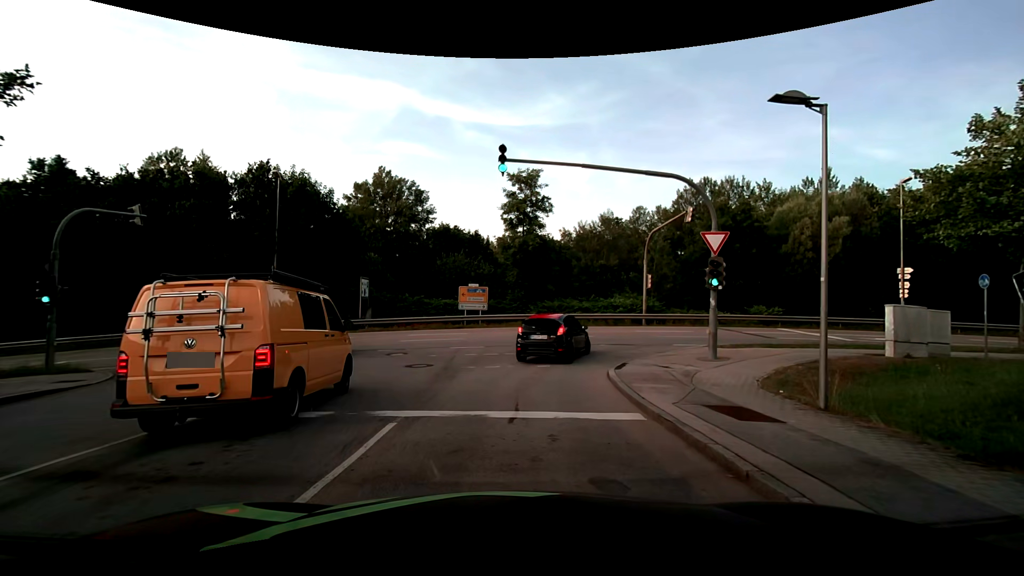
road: residential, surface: asphalt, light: Day
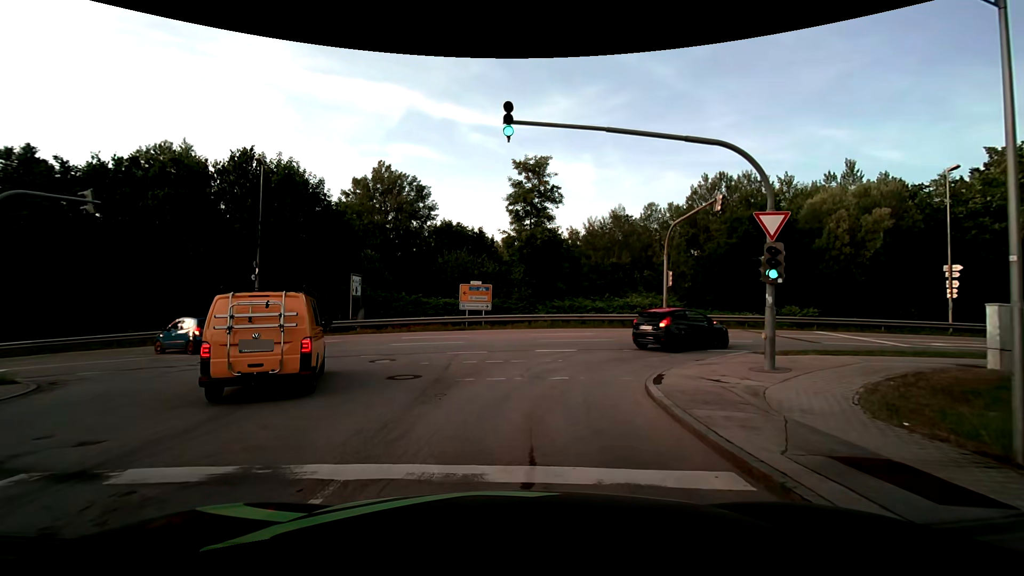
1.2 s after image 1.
(0.0, +3.1) m; 0°
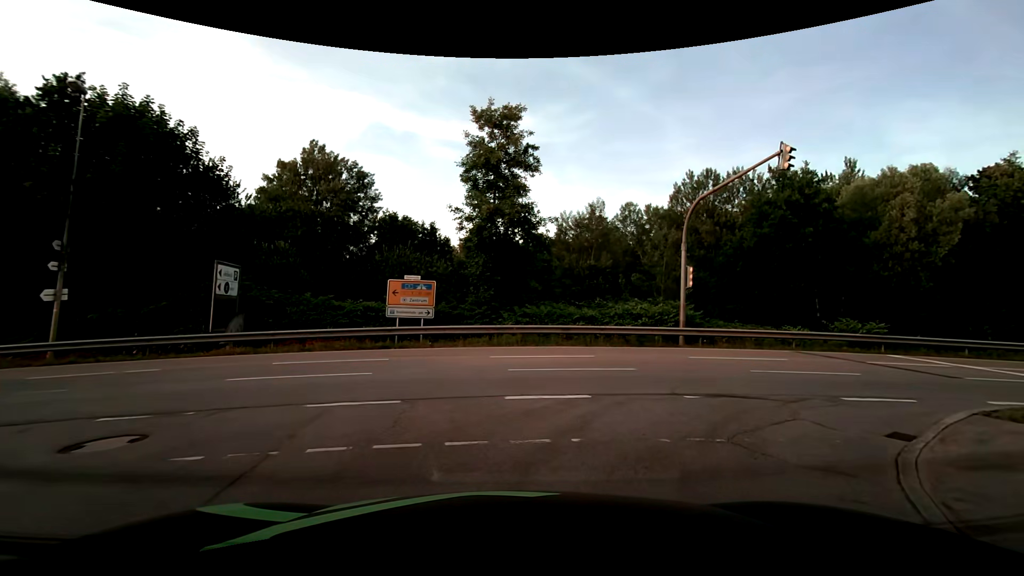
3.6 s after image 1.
(+0.2, +9.3) m; +4°
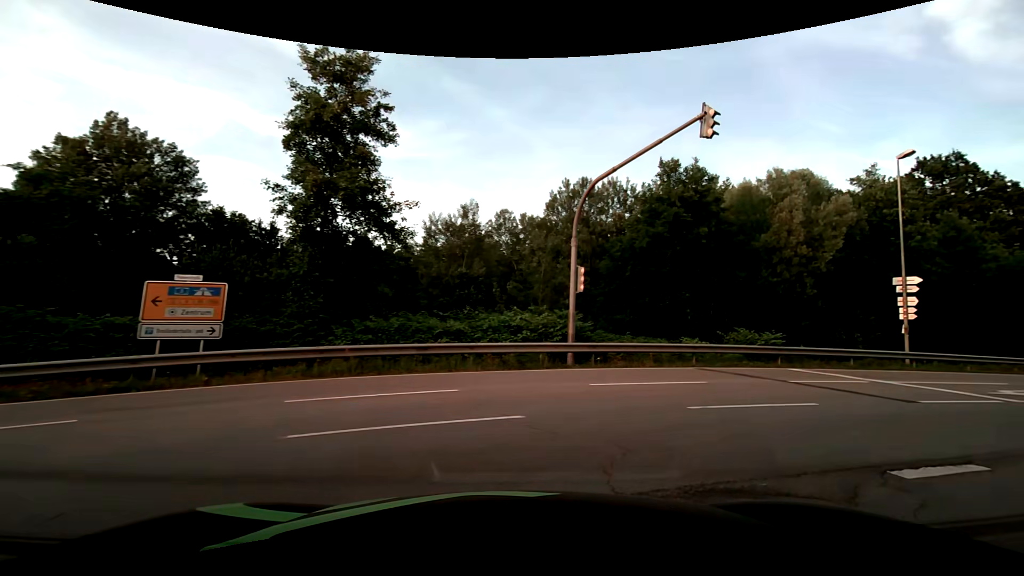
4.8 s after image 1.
(+0.6, +5.1) m; +15°
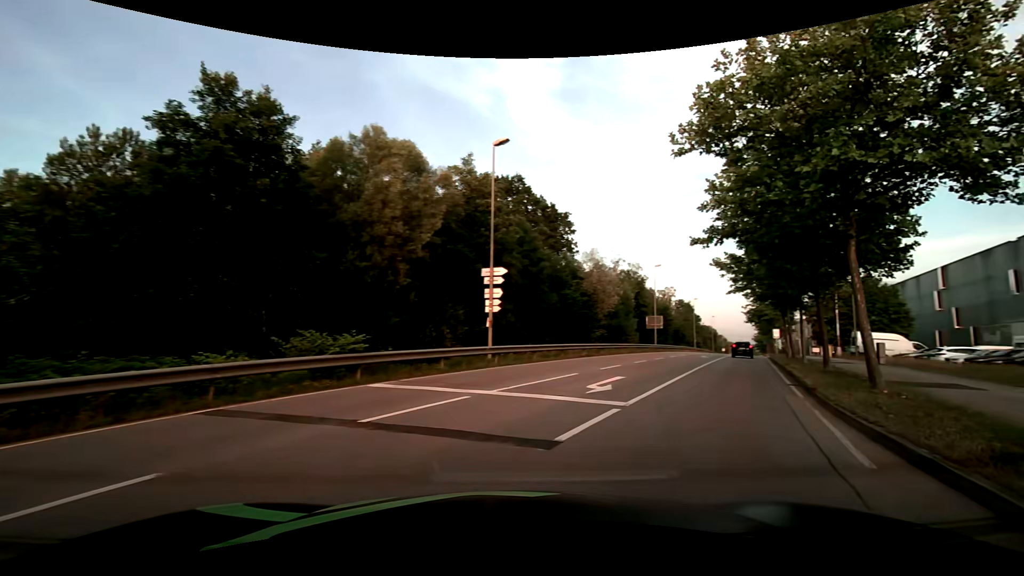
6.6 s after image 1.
(+2.7, +6.9) m; +44°
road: secondary
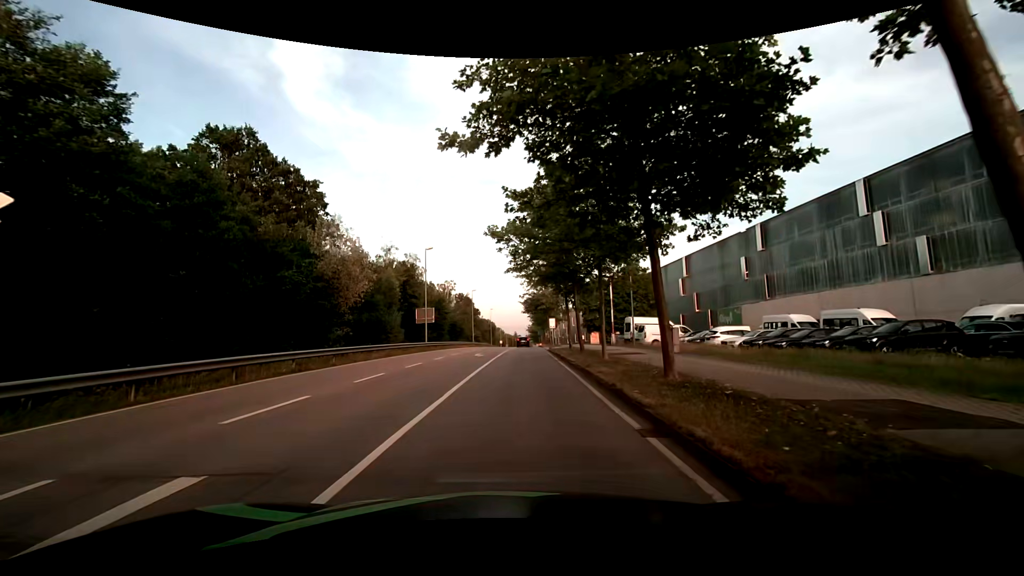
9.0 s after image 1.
(+3.6, +10.5) m; +24°
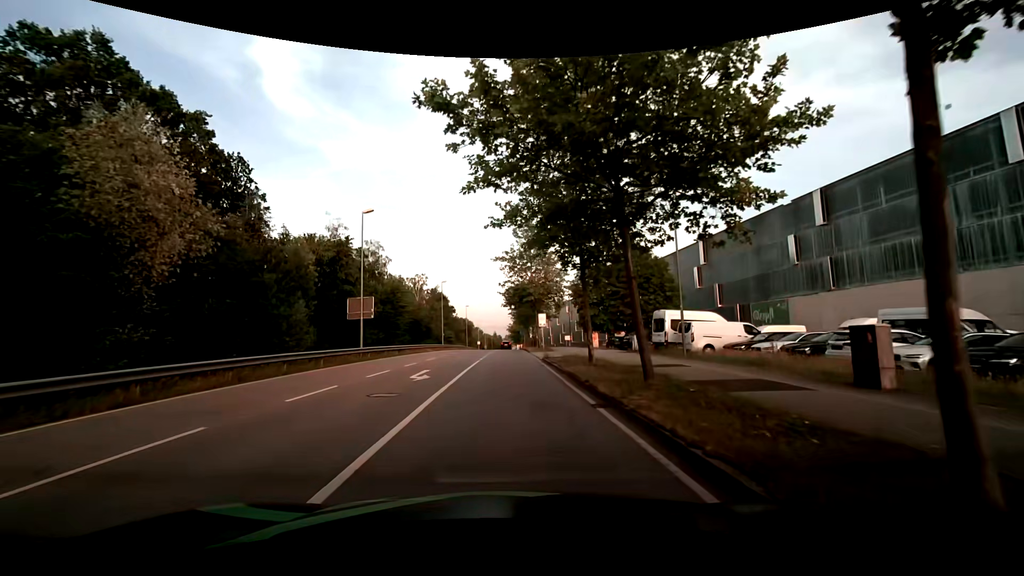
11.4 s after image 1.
(+0.3, +15.4) m; +1°
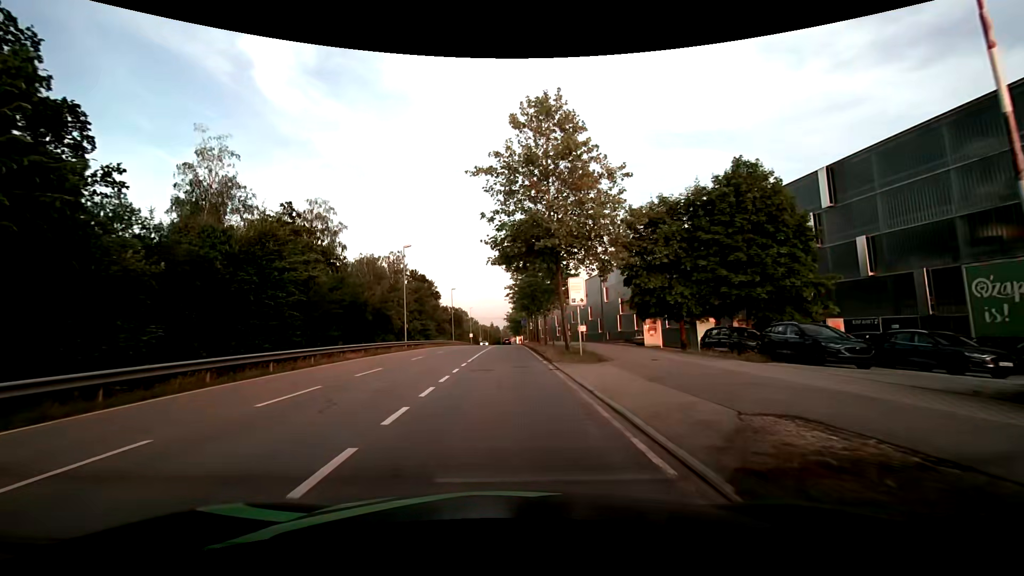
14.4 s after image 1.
(+0.6, +25.3) m; +1°
(0, +10) (0, +20) (0, +30) (0, +40) (0, +50) (0, +60) (0, +70) (0, +80) (0, +90) (0, +100) m
